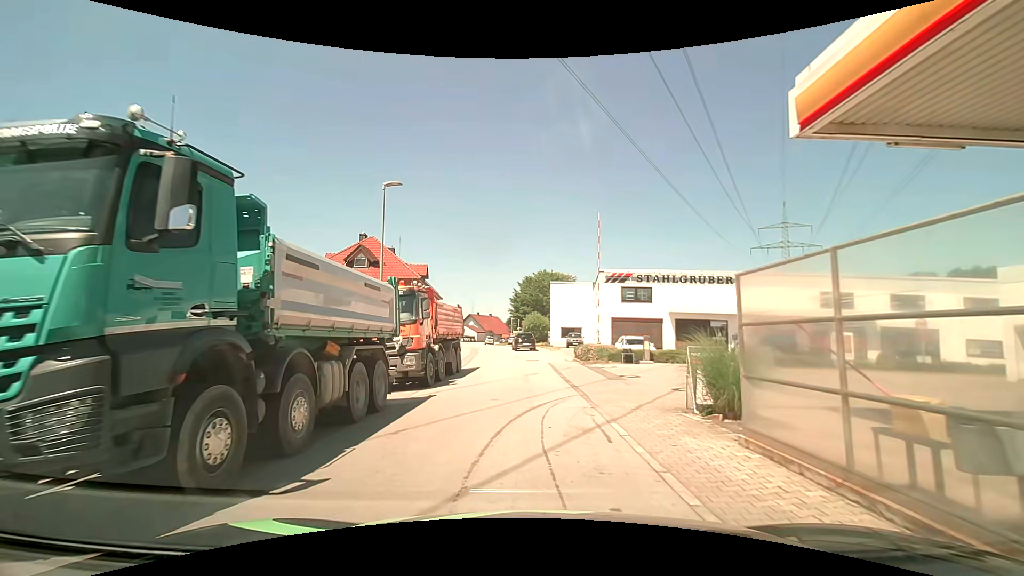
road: residential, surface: asphalt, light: Day
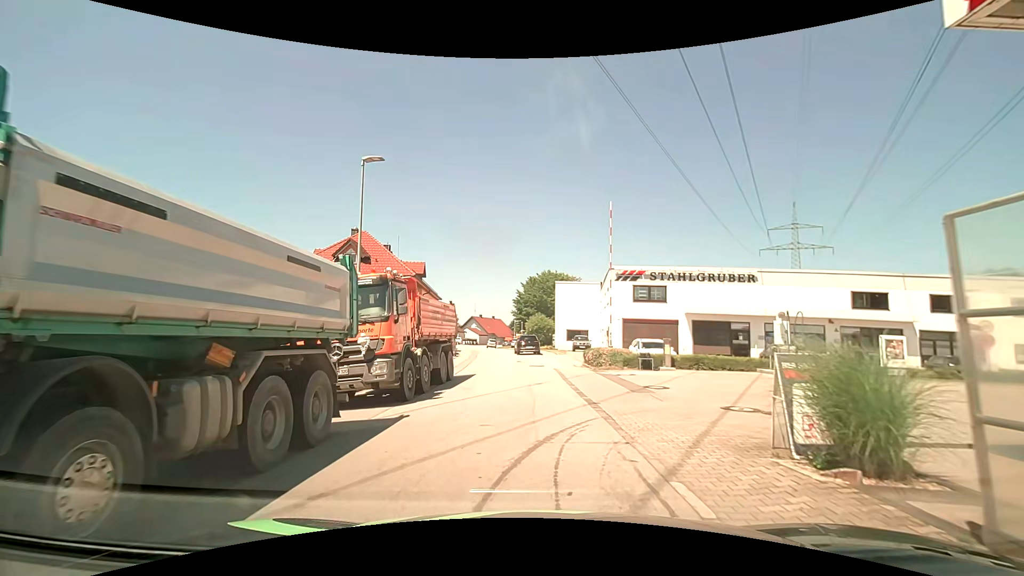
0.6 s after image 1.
(0.0, +3.2) m; -1°
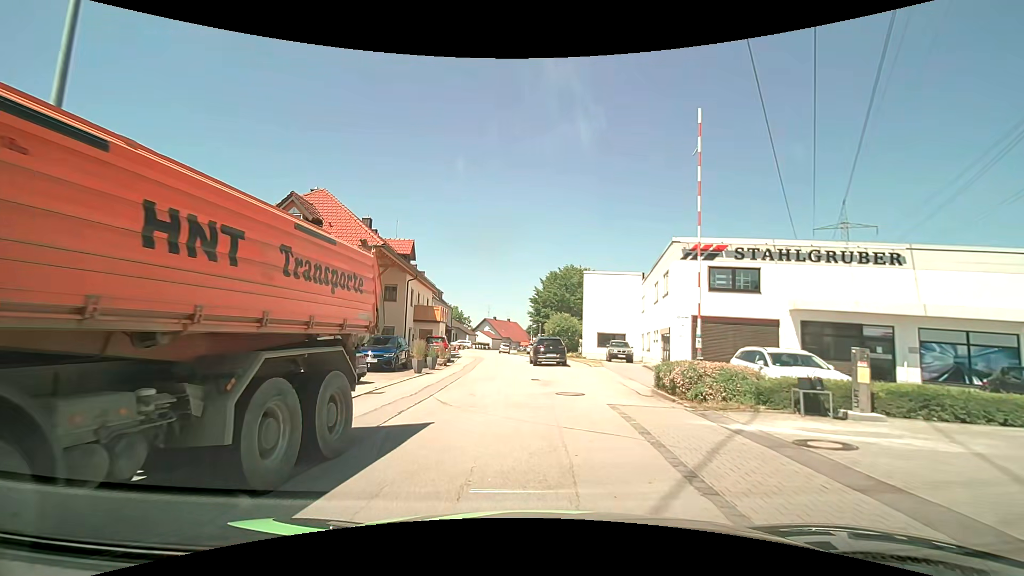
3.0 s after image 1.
(-0.1, +12.1) m; -2°
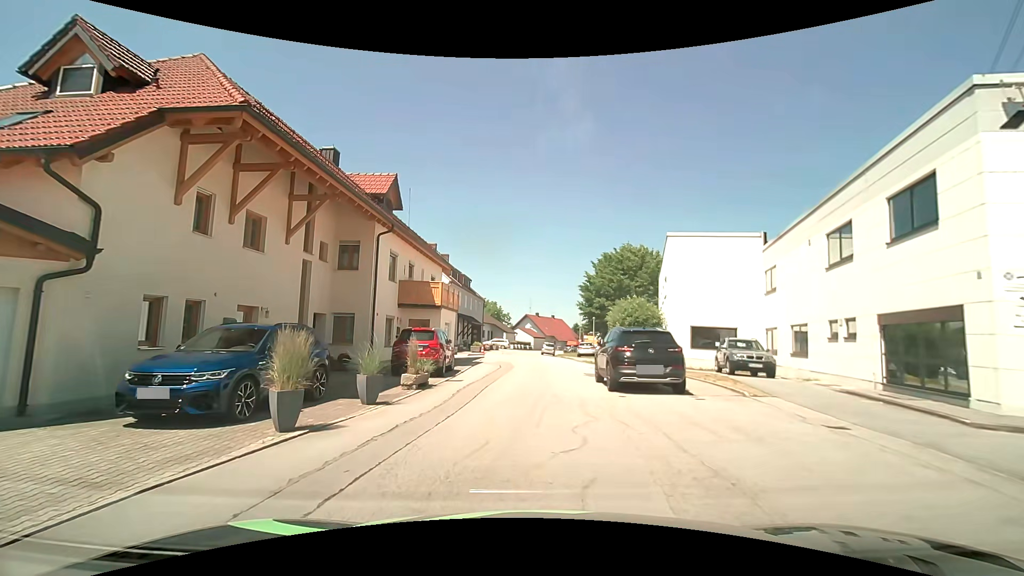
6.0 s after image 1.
(-0.3, +15.0) m; -6°
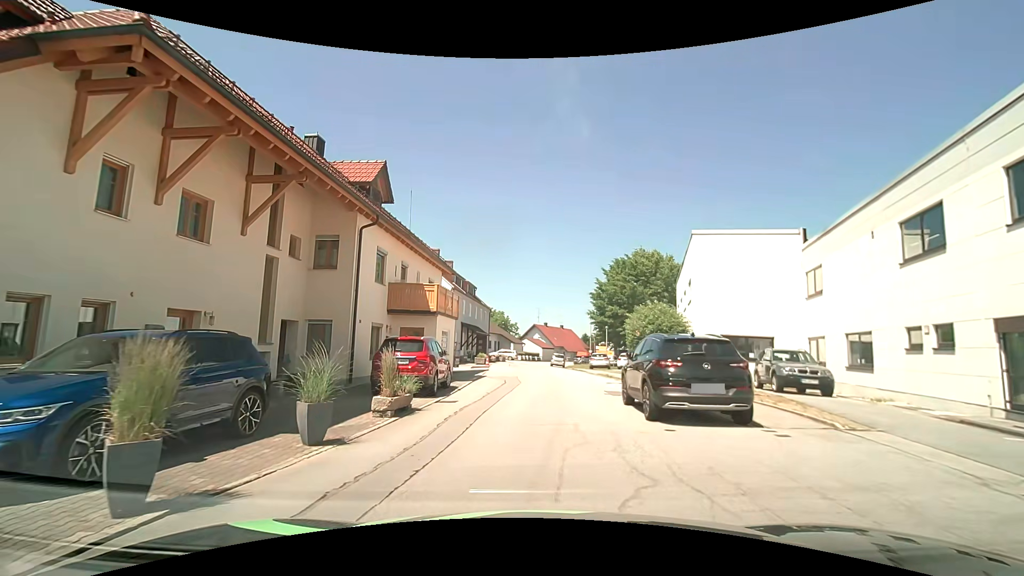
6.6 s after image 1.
(0.0, +3.1) m; 0°
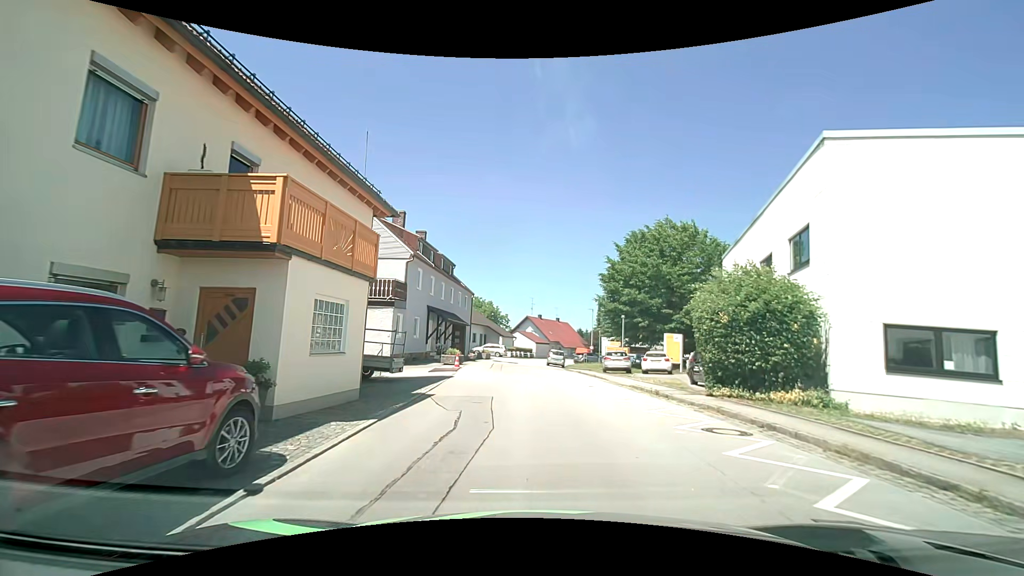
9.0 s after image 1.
(+0.2, +12.3) m; +2°
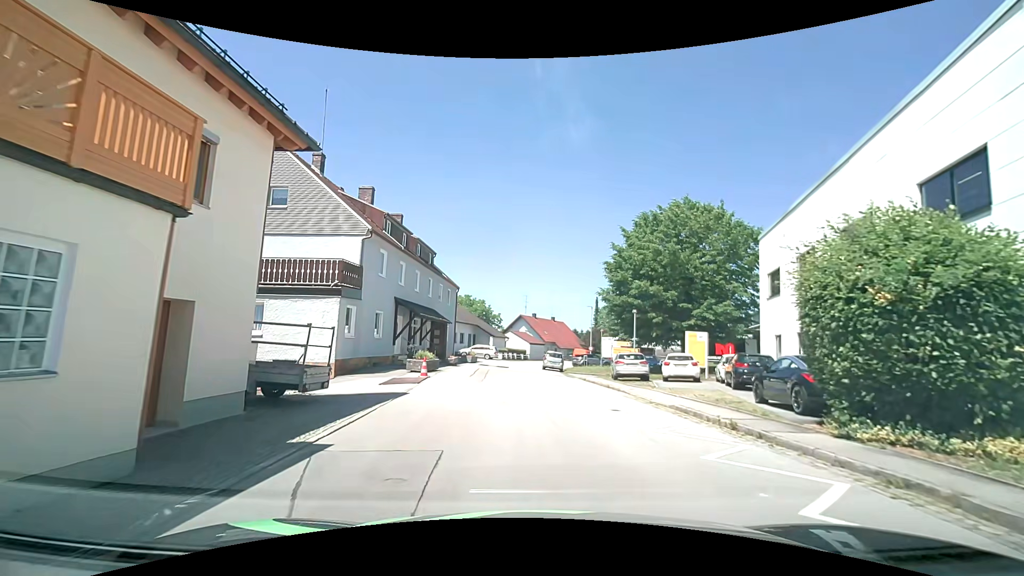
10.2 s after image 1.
(+0.1, +6.4) m; +1°
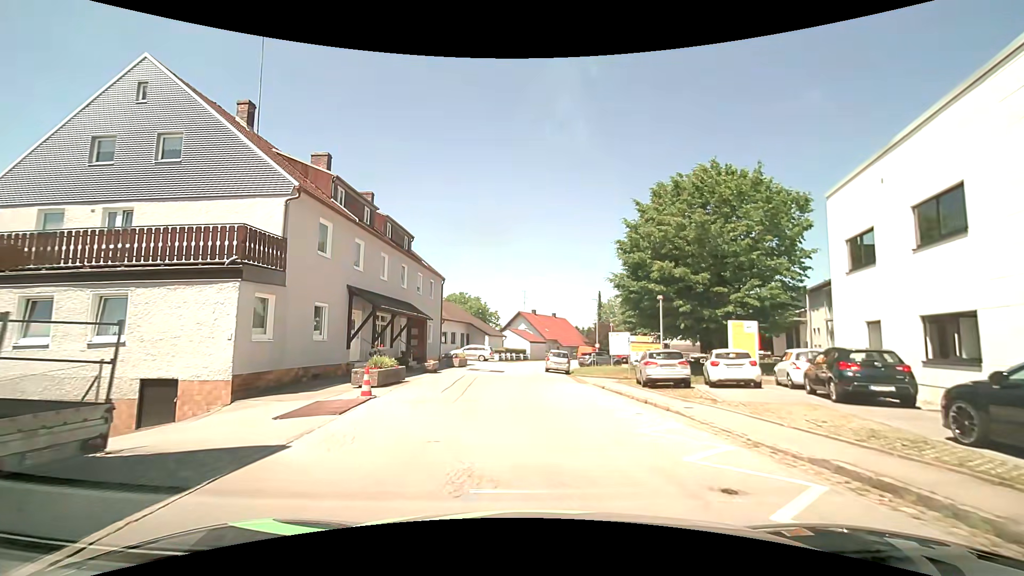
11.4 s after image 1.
(0.0, +6.6) m; 0°
(0, +10) (0, +20) (-1, +30) (-1, +40) (0, +50) (+2, +60) (+4, +69) (+8, +79) (+13, +88) (+18, +96) m
